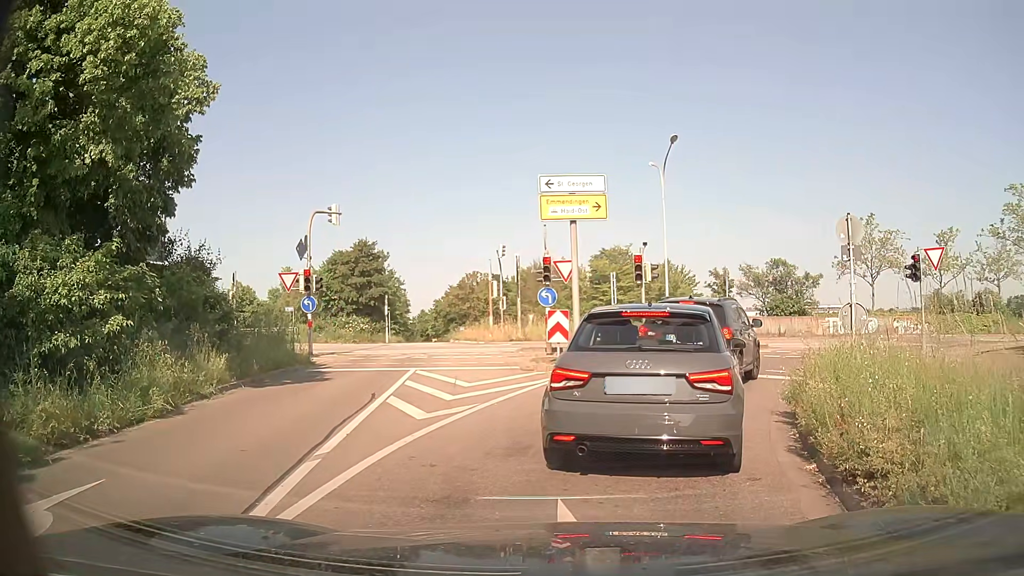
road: trunk_link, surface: asphalt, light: Day
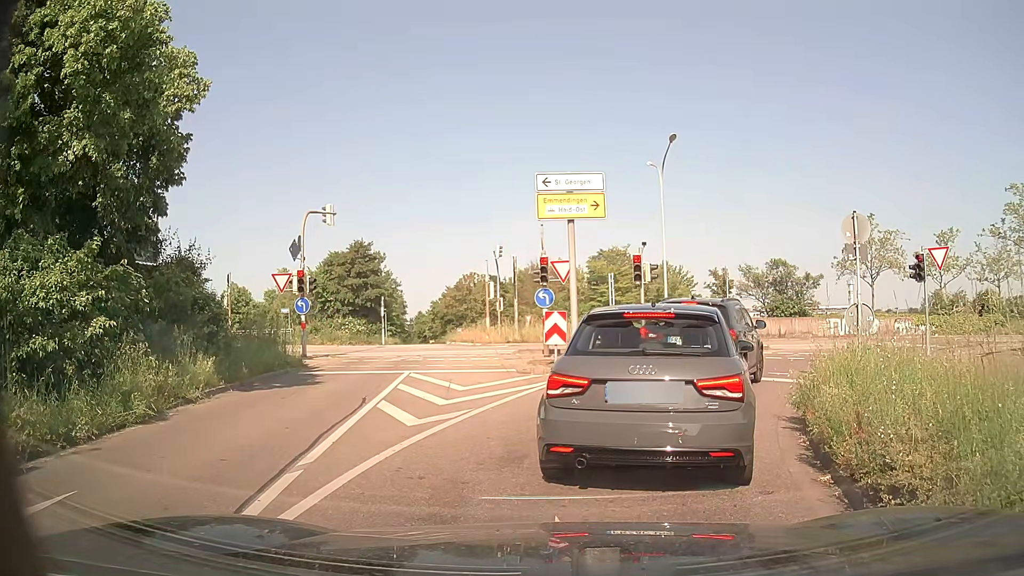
(0.0, +0.4) m; 0°
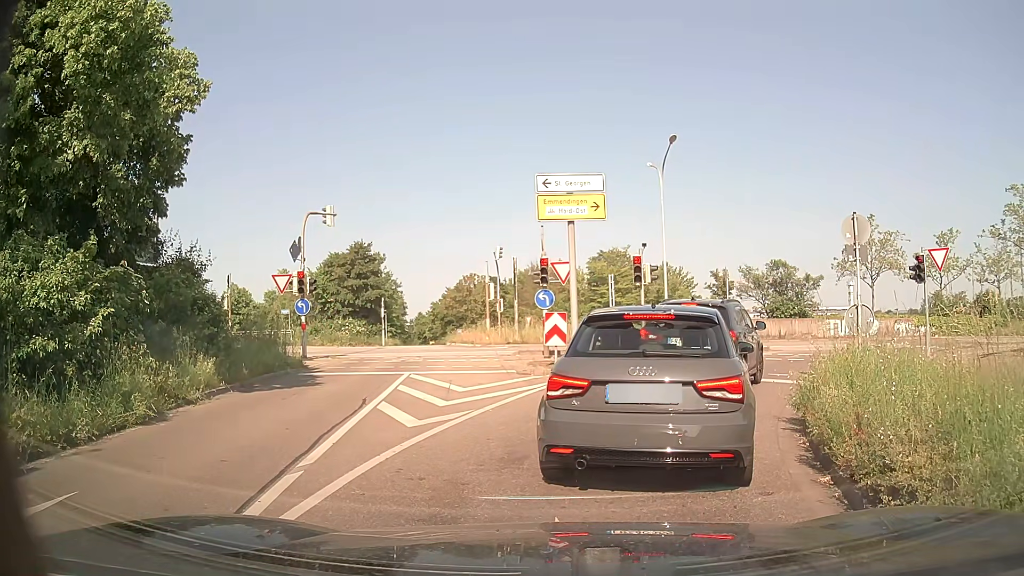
(0.0, 0.0) m; 0°
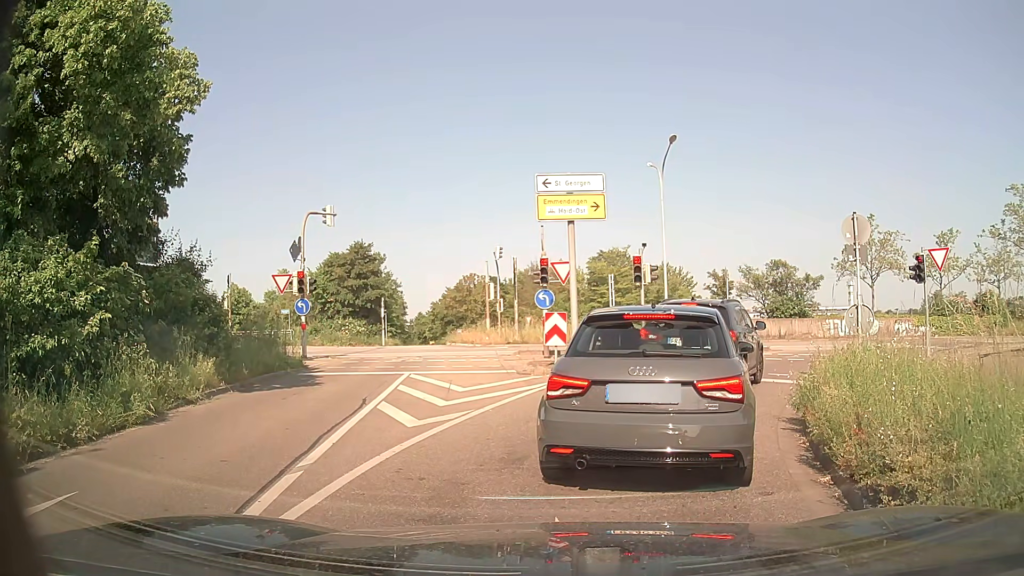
(0.0, 0.0) m; 0°
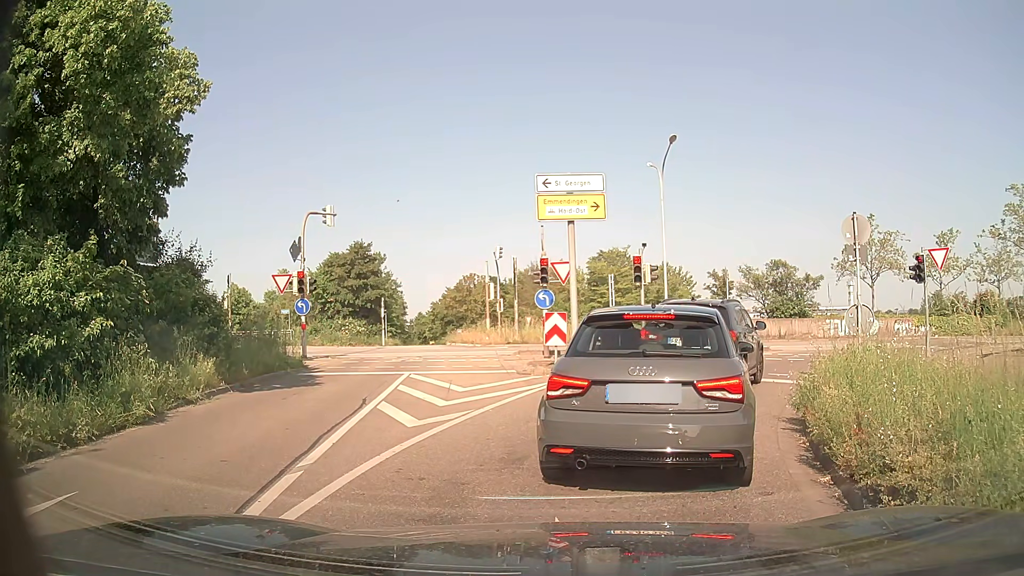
(0.0, 0.0) m; 0°
